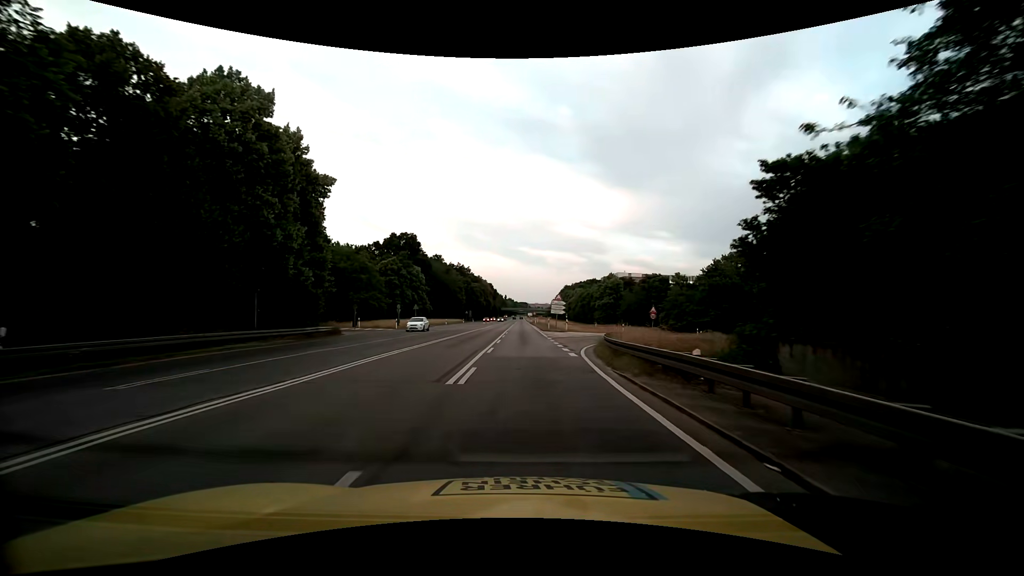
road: trunk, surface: asphalt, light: Day
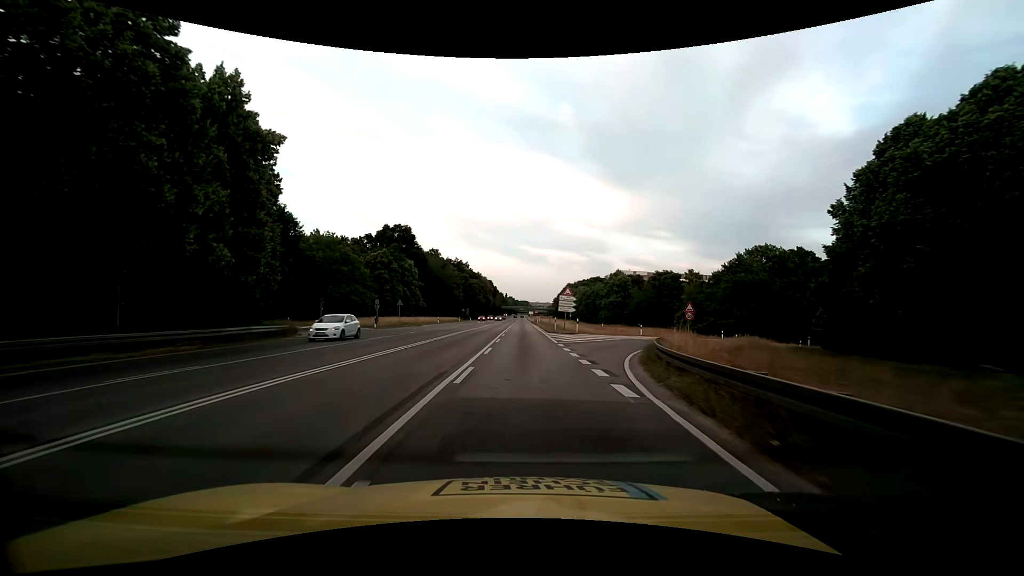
(0.0, +9.4) m; -1°
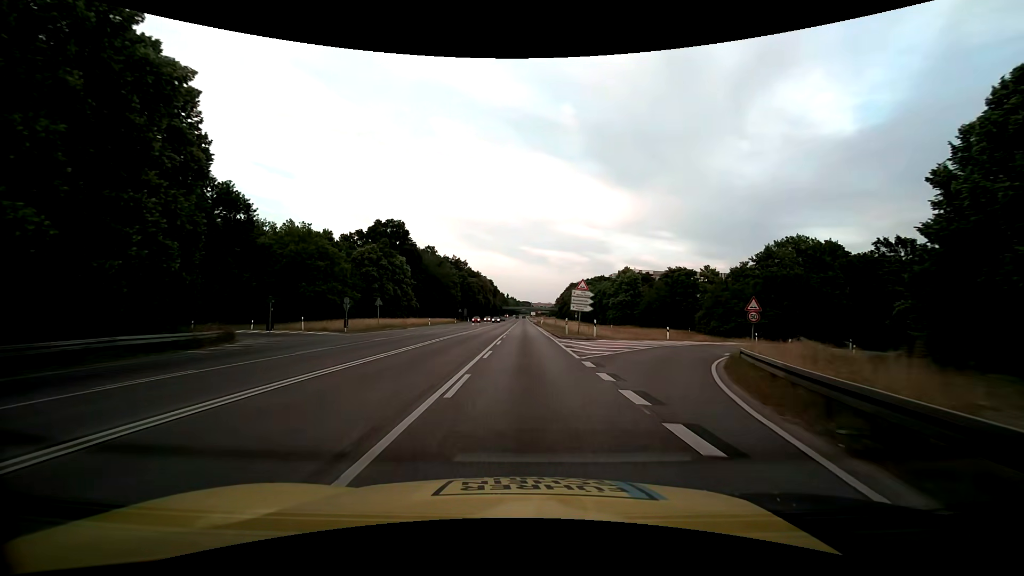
(+0.1, +9.4) m; 0°
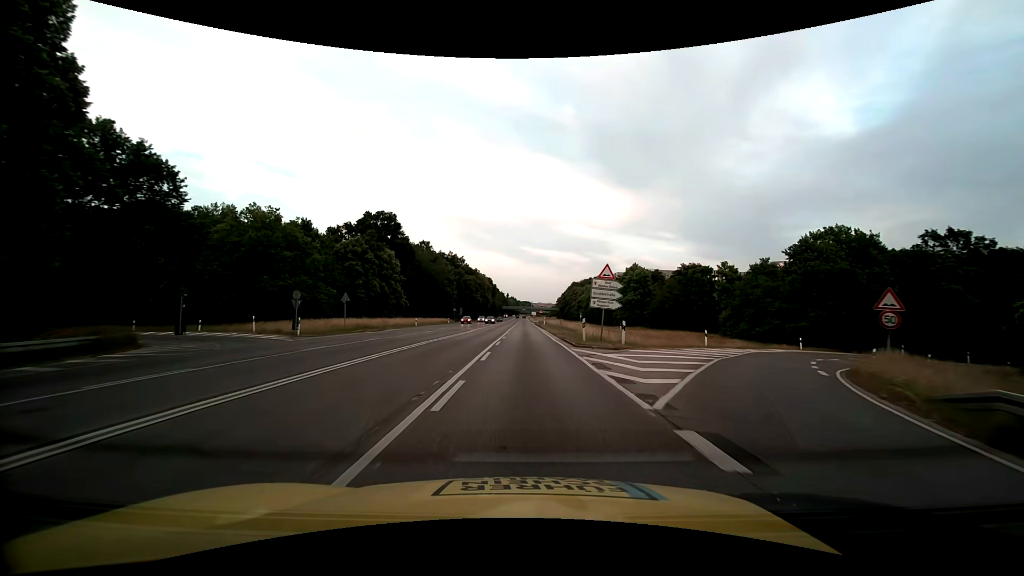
(+0.1, +9.4) m; 0°
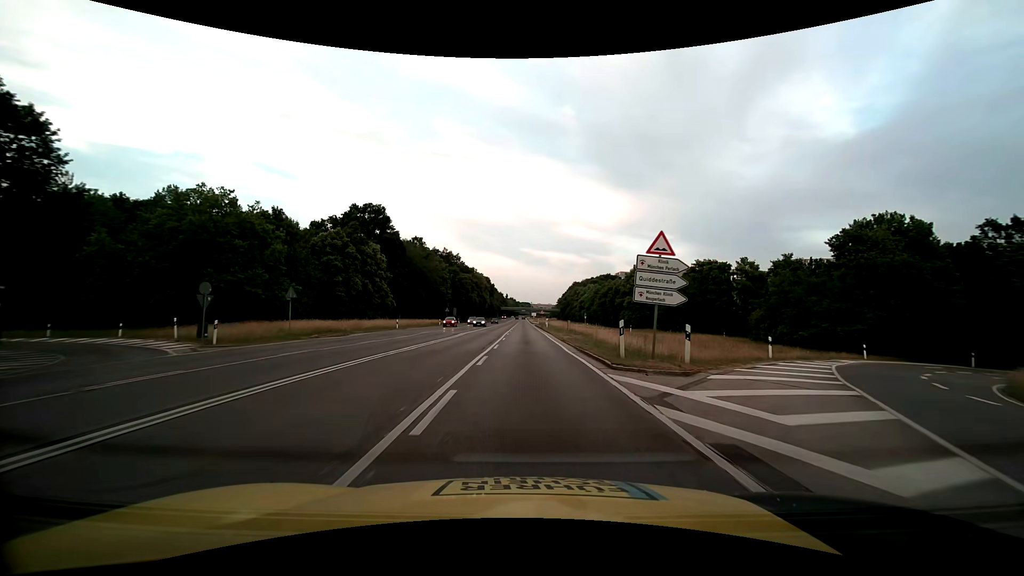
(0.0, +9.4) m; 0°
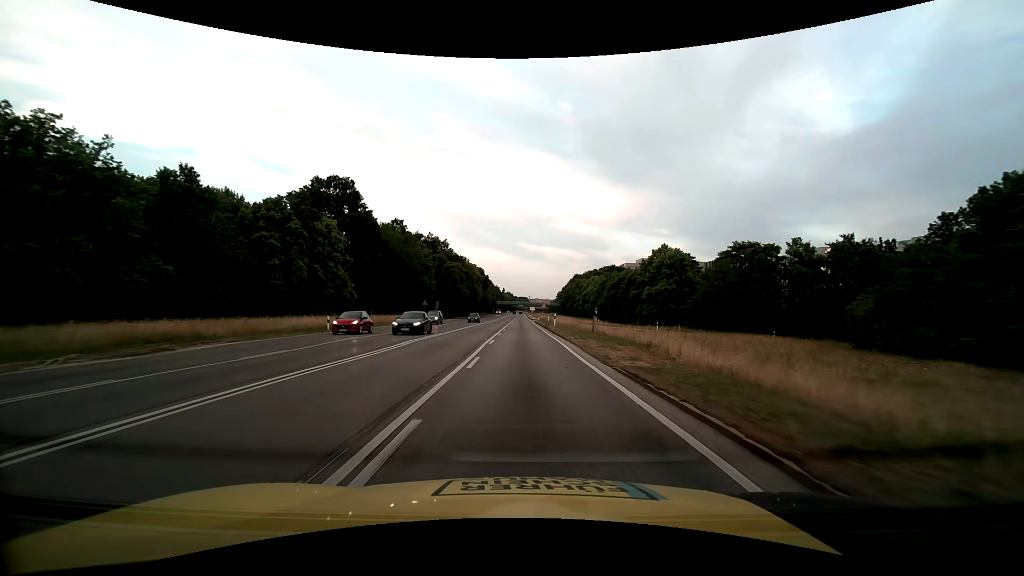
(+0.1, +18.9) m; 0°
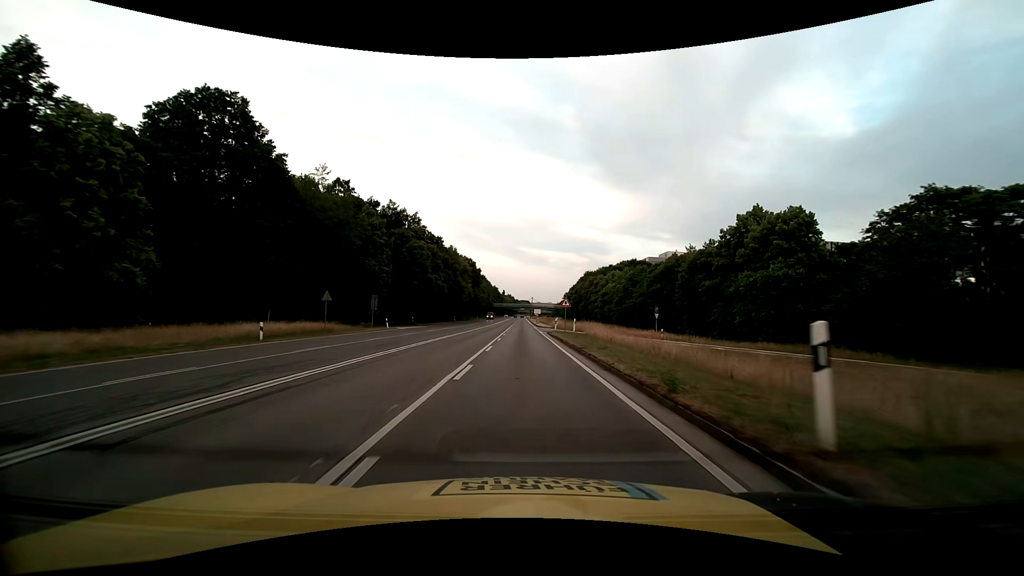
(-0.1, +37.7) m; 0°
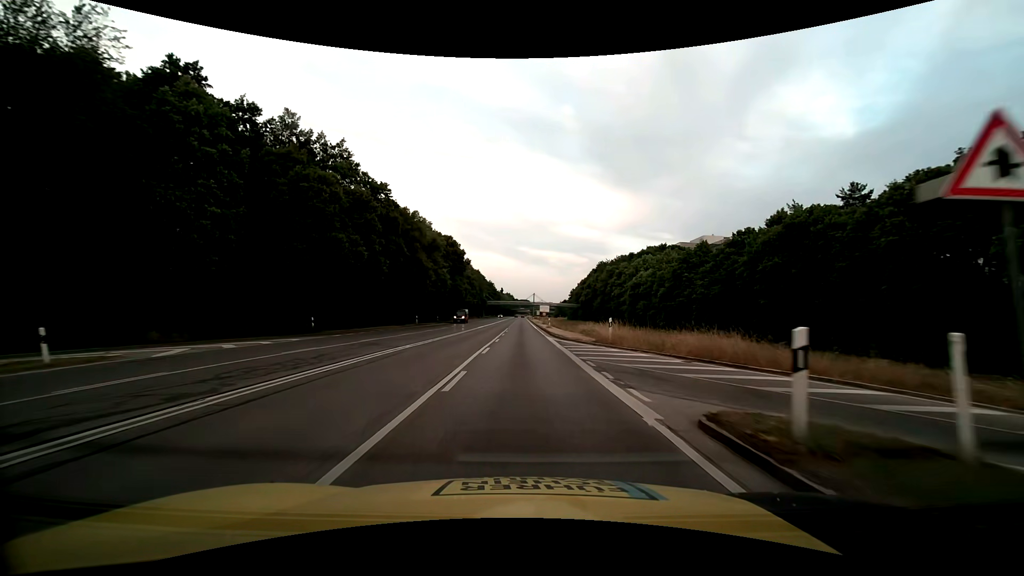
(0.0, +37.7) m; 0°
(0, +10) (0, +20) (0, +30) (0, +40) (0, +50) (0, +60) (0, +70) (0, +80) (0, +90) (0, +100) m
